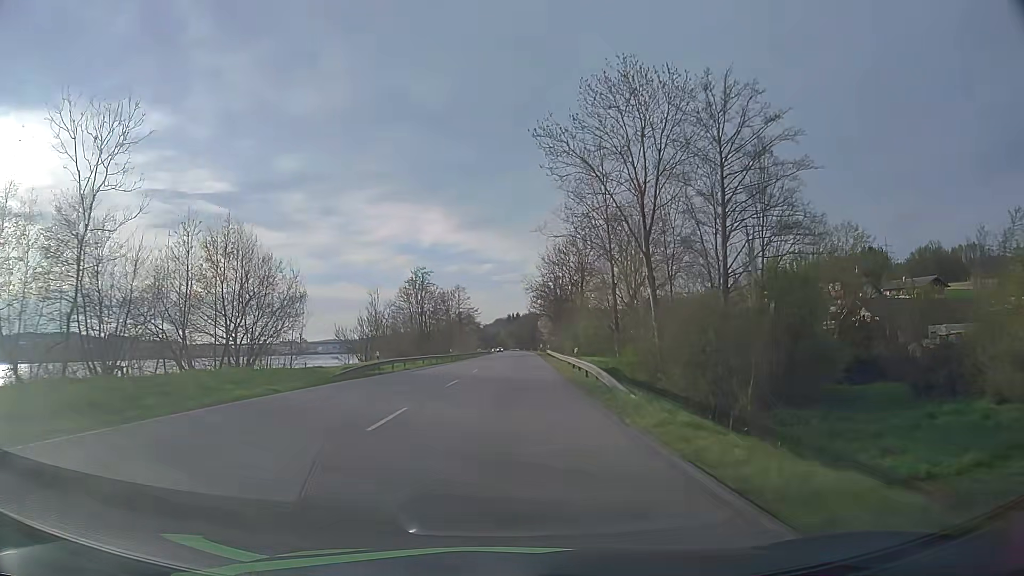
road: primary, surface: asphalt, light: Day
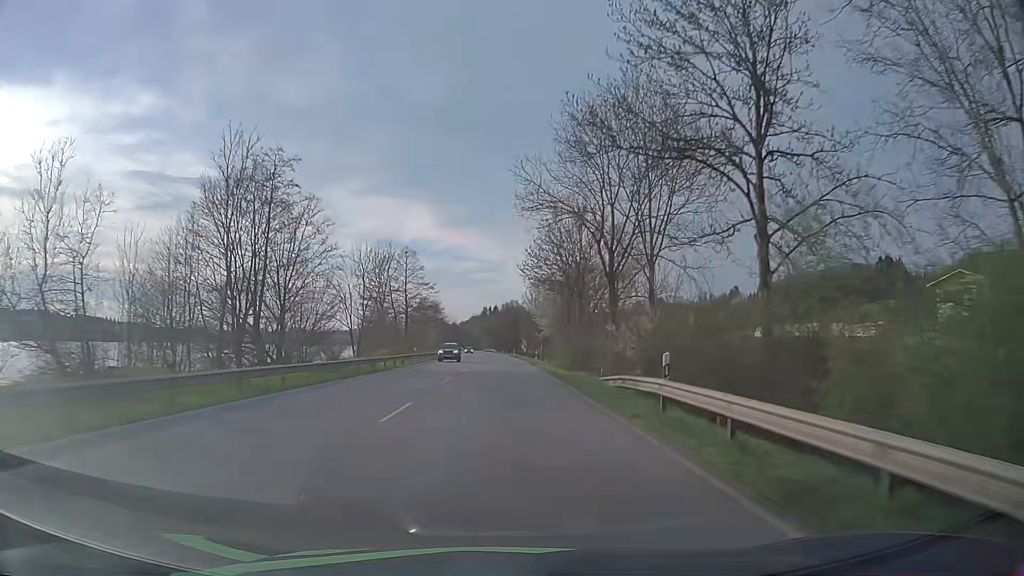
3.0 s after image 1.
(+0.8, +58.7) m; +2°
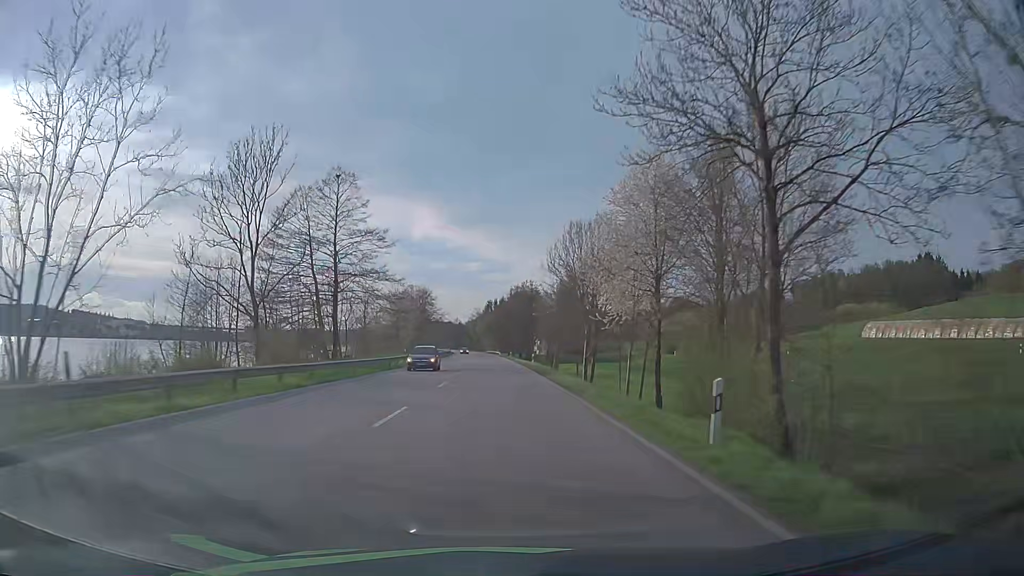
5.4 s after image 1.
(0.0, +48.5) m; -1°
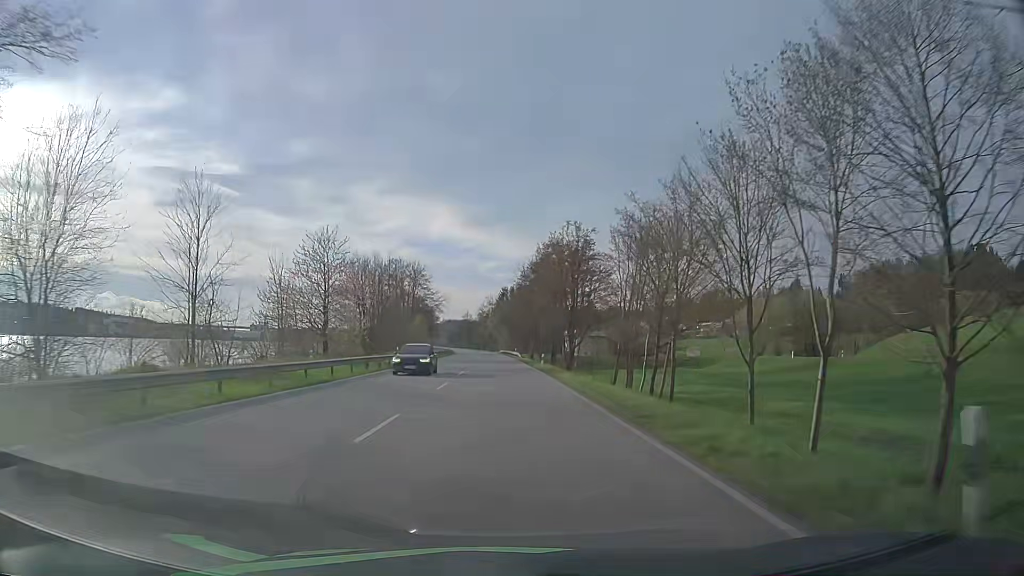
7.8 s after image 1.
(-0.5, +49.9) m; -1°
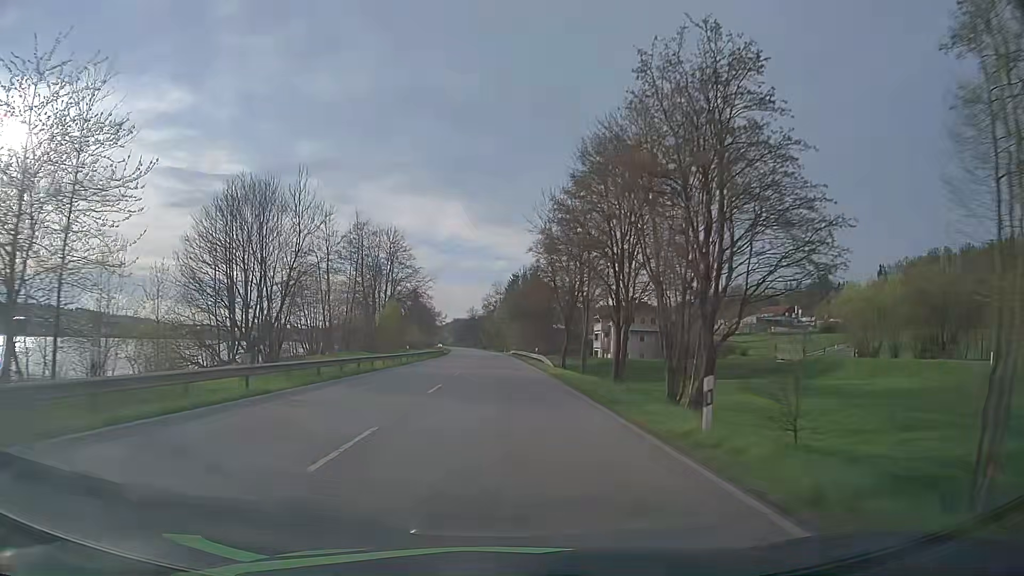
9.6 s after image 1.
(-0.2, +38.3) m; -1°
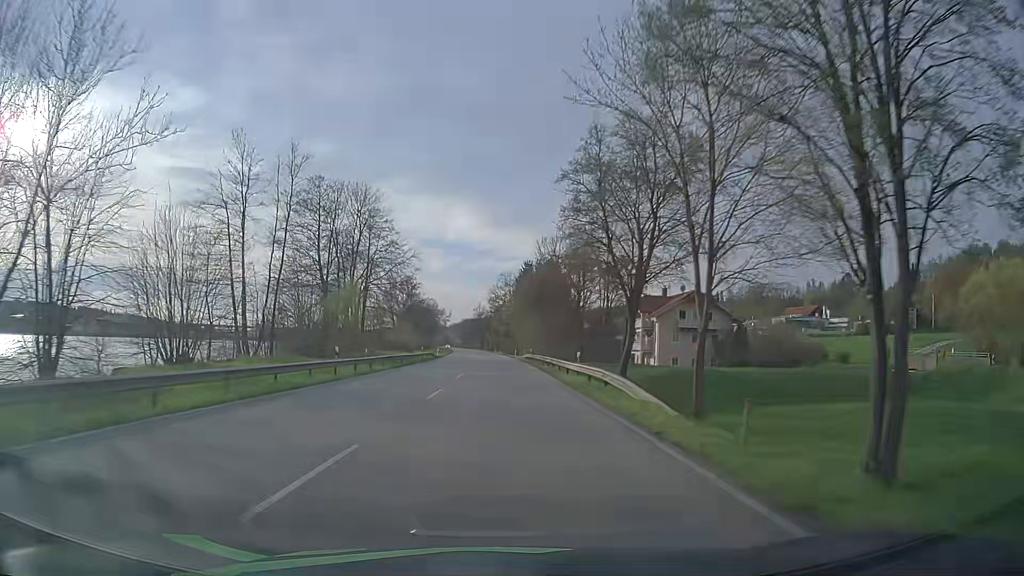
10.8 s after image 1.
(-0.2, +26.0) m; -1°
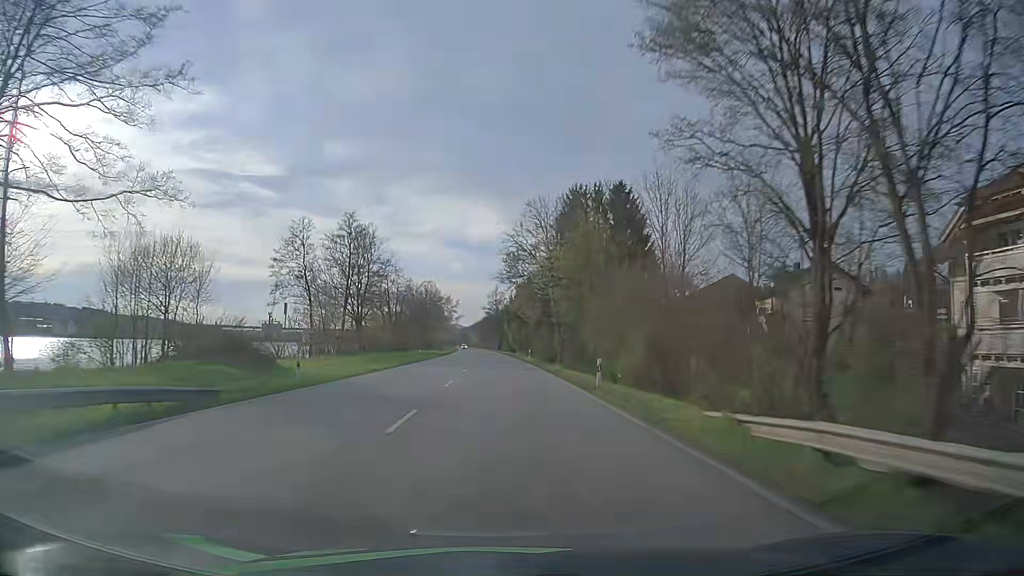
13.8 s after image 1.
(-1.2, +66.6) m; -2°
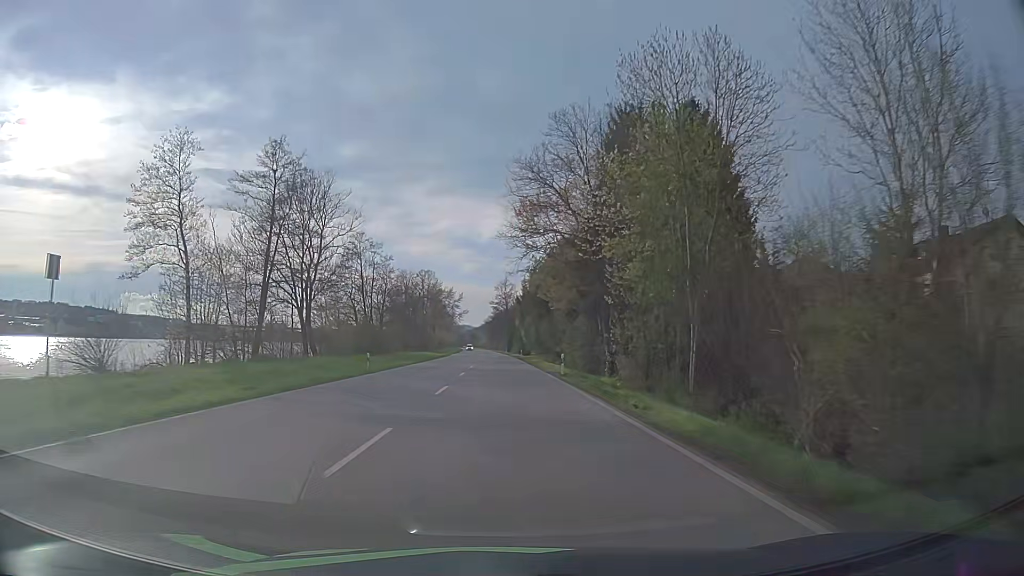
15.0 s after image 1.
(-0.3, +27.3) m; -1°
(0, +10) (0, +20) (0, +30) (0, +40) (-1, +50) (-1, +60) (-1, +70) (-1, +80) (-2, +90) (-2, +100) m
